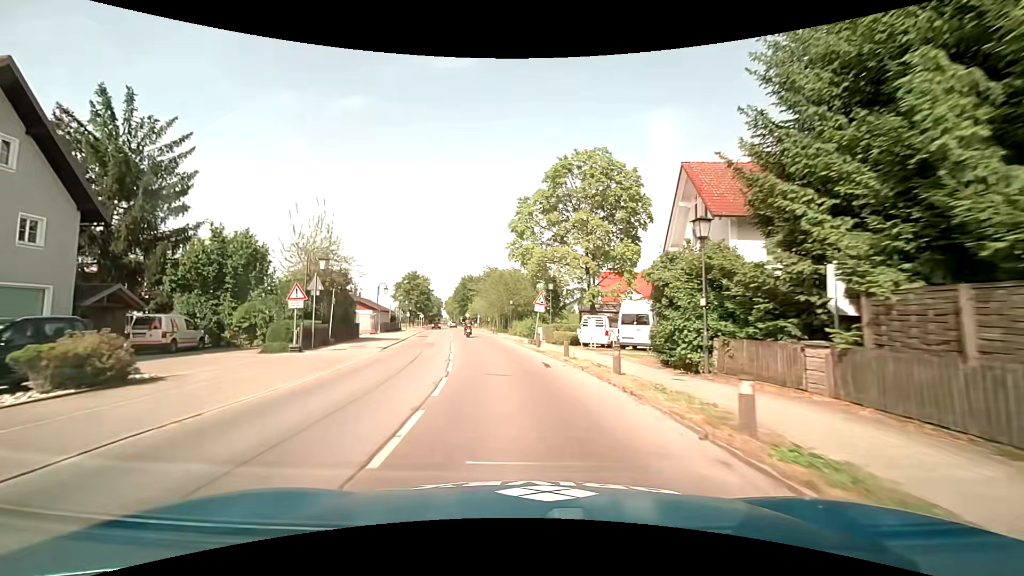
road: tertiary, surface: asphalt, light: Day
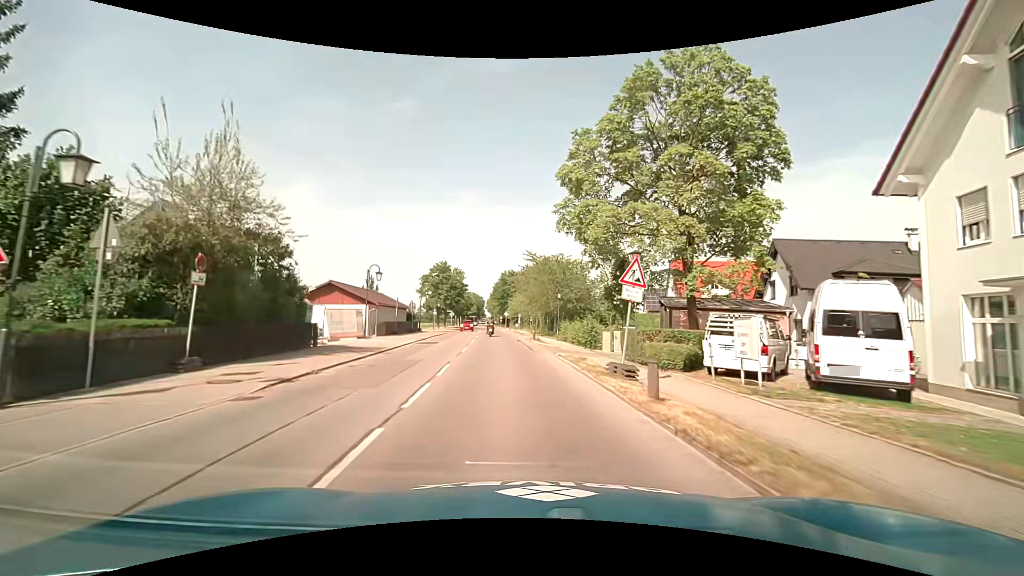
(-0.8, +14.9) m; -6°
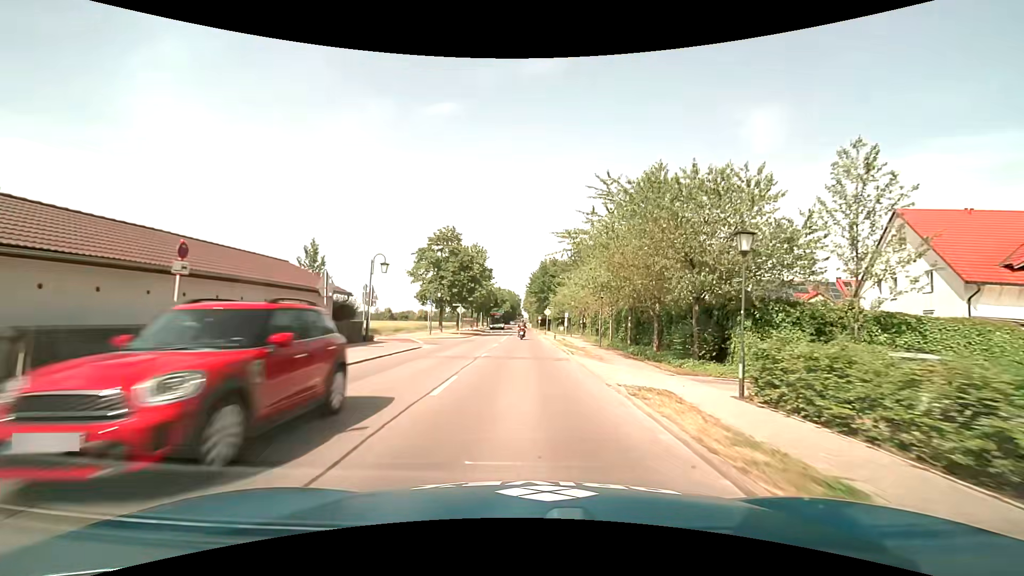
(-1.6, +30.5) m; -4°
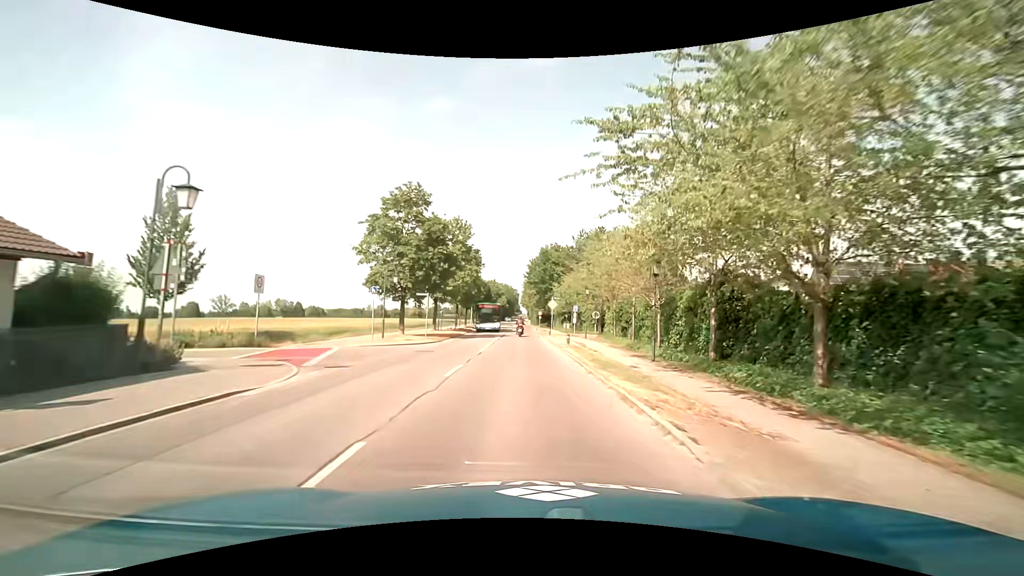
(+0.1, +15.4) m; 0°
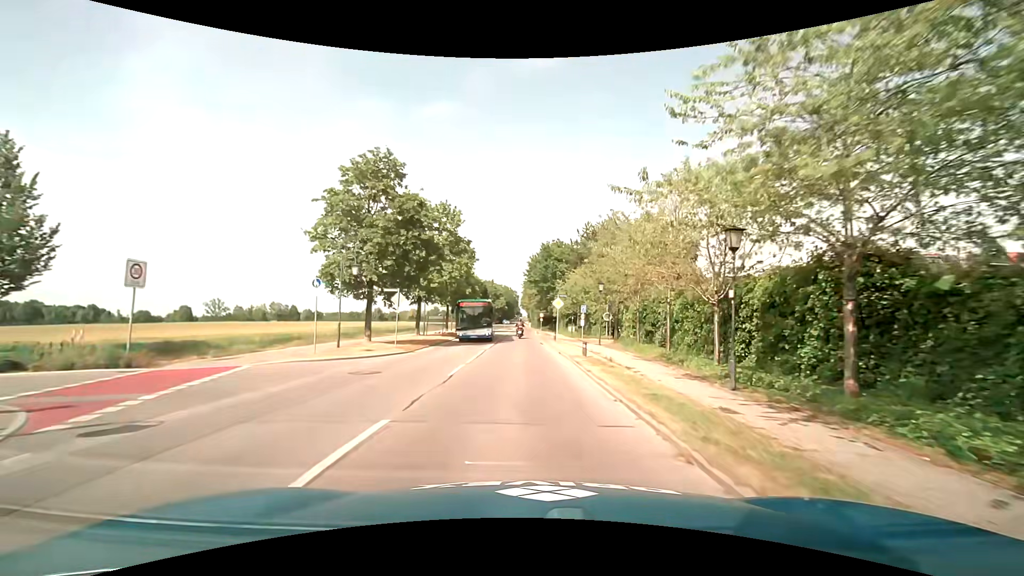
(0.0, +7.7) m; 0°
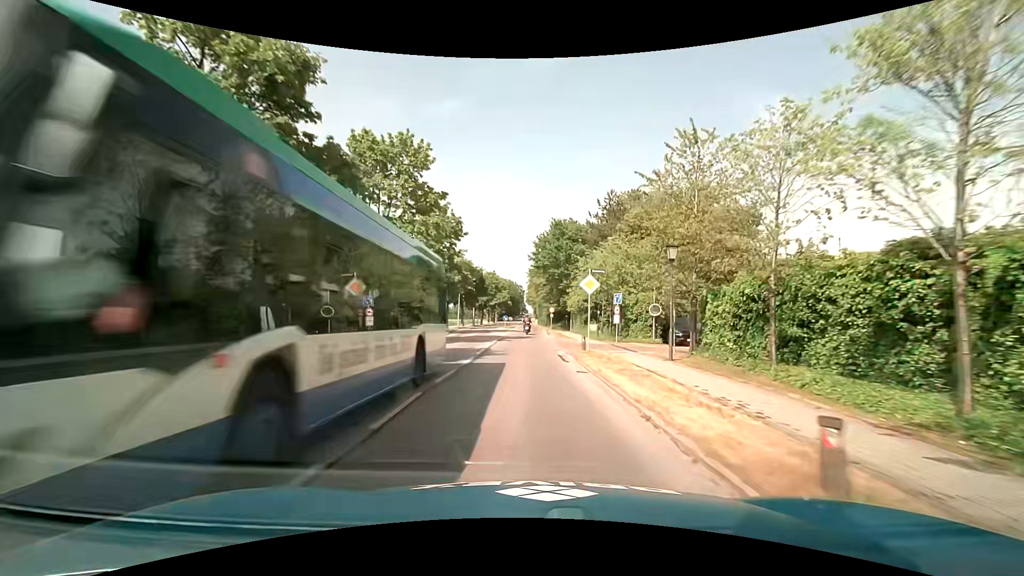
(-0.1, +15.5) m; -1°
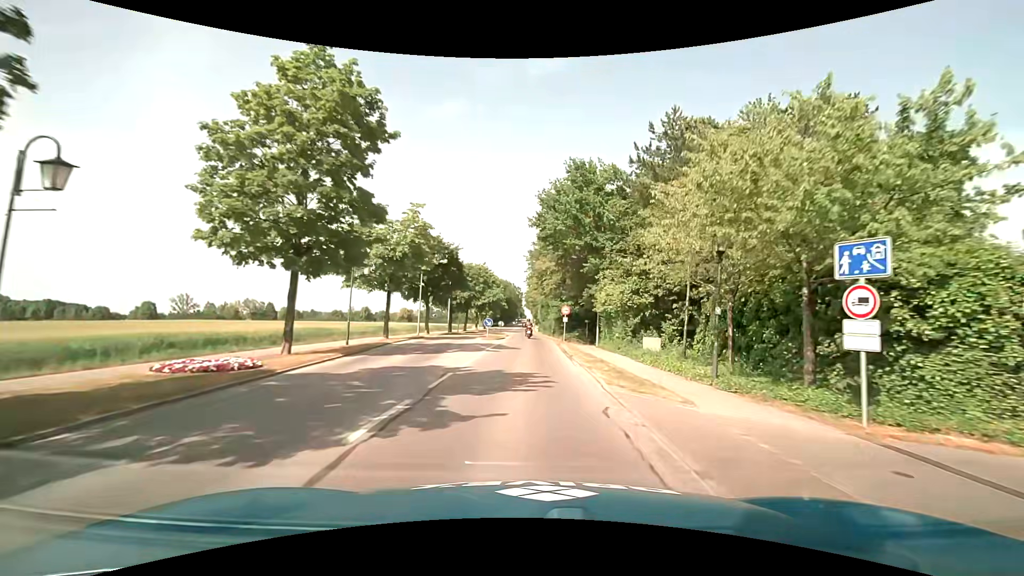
(0.0, +23.4) m; +1°
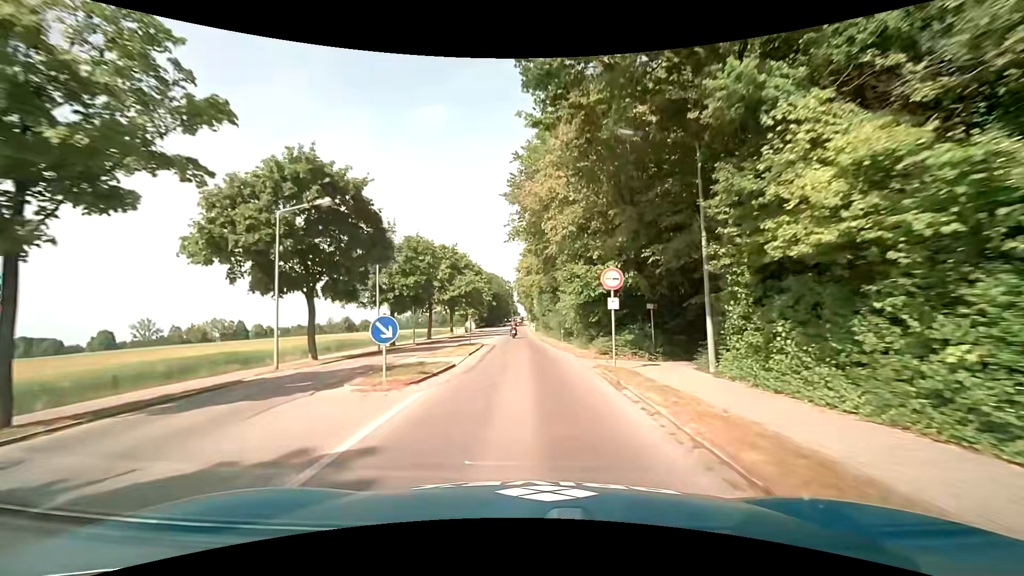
(0.0, +23.2) m; 0°
(0, +10) (0, +20) (-1, +30) (-1, +40) (-1, +50) (-2, +60) (-2, +70) (-2, +80) (-2, +90) (-2, +100) m
